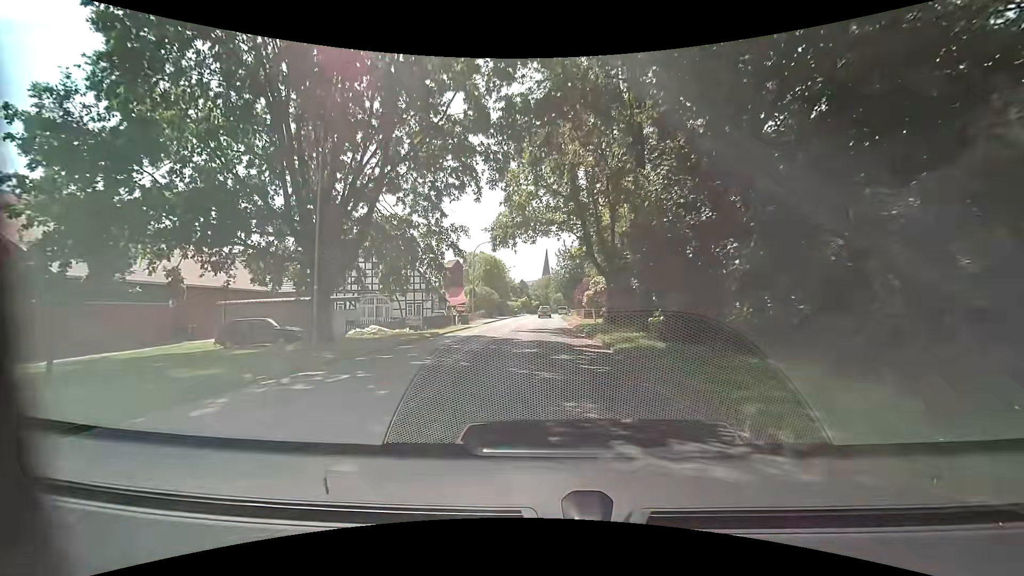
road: tertiary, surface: asphalt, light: Day
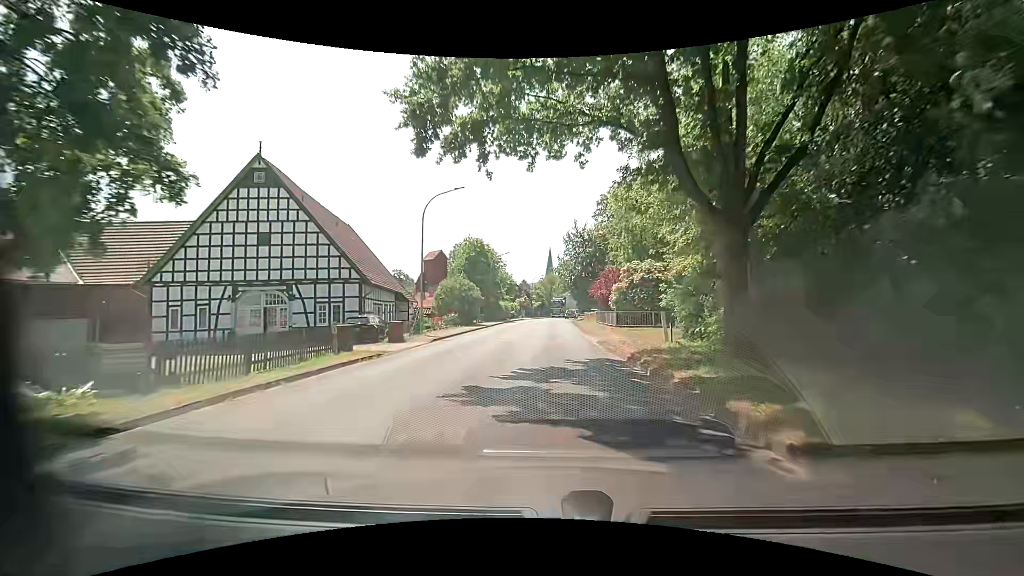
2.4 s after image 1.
(-0.1, +21.5) m; 0°
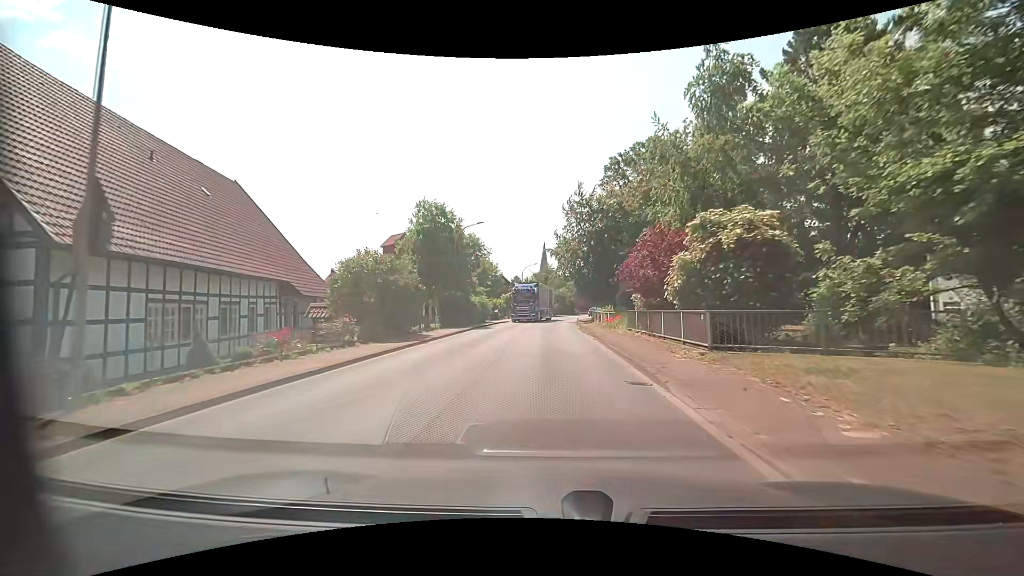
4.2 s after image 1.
(+0.2, +19.4) m; +1°
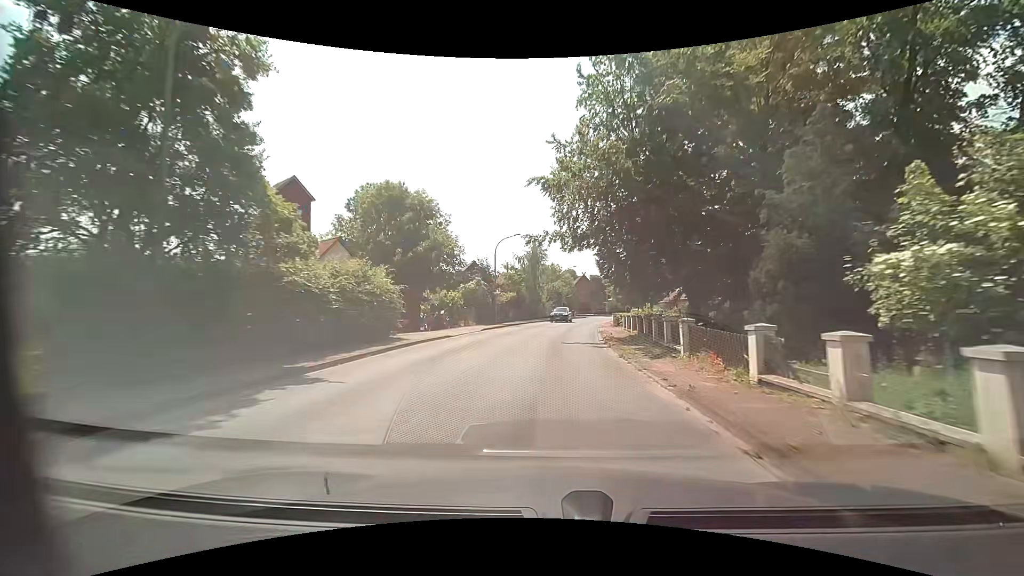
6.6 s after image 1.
(+0.1, +28.6) m; 0°
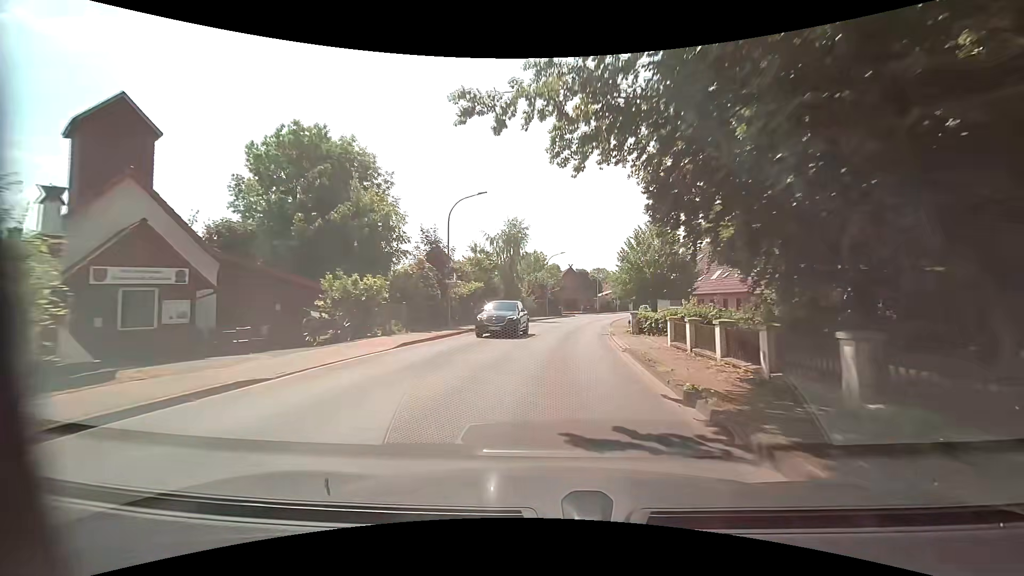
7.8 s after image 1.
(+0.3, +14.8) m; +2°
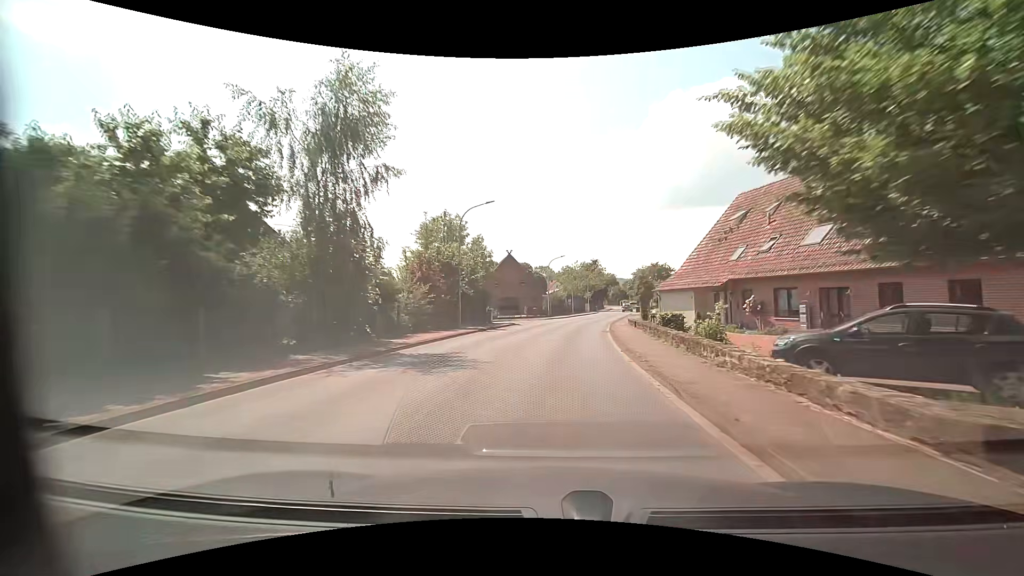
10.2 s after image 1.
(+1.7, +30.3) m; +7°
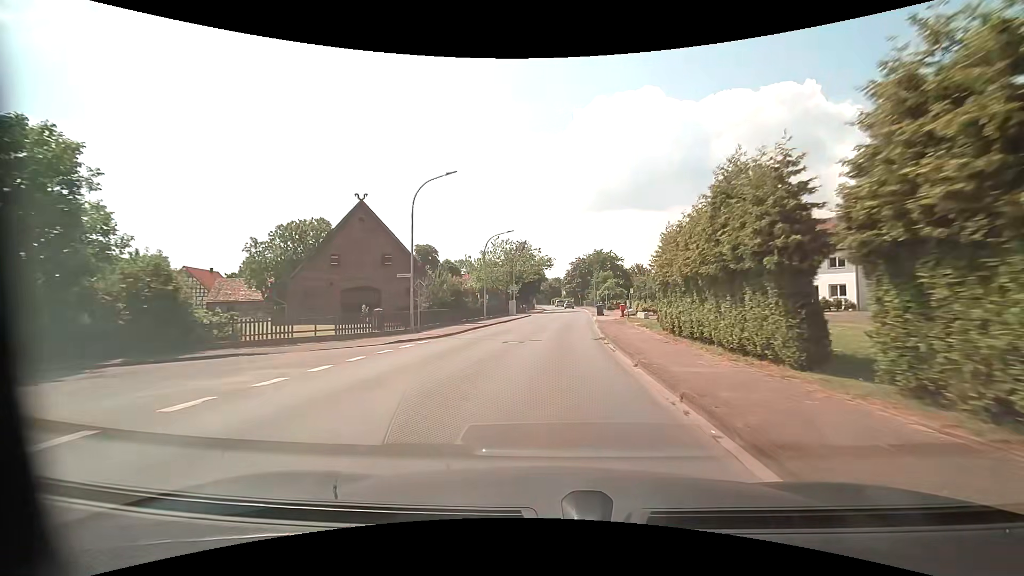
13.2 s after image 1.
(+2.8, +38.9) m; +8°
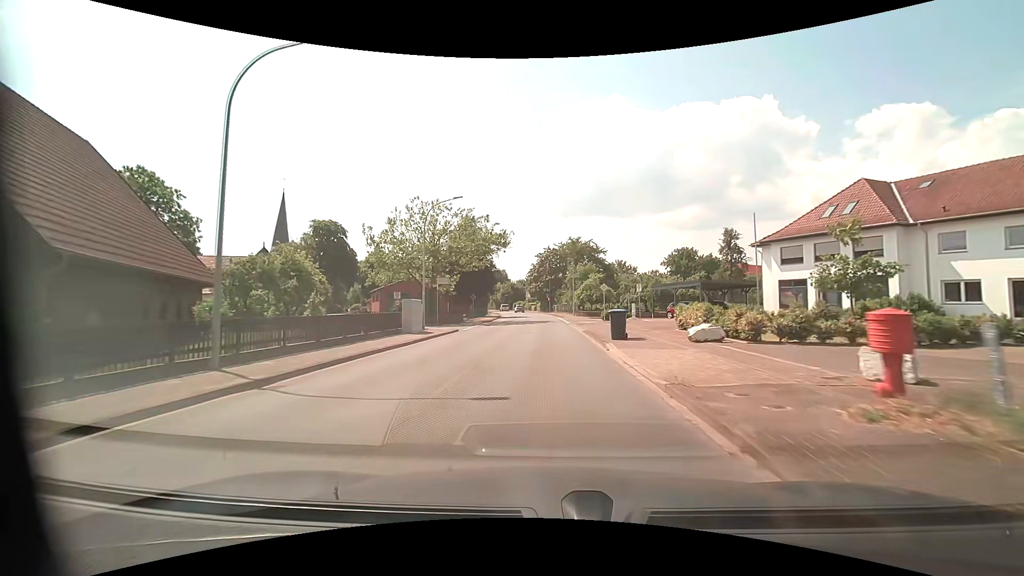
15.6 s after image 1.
(+1.3, +30.7) m; +4°
